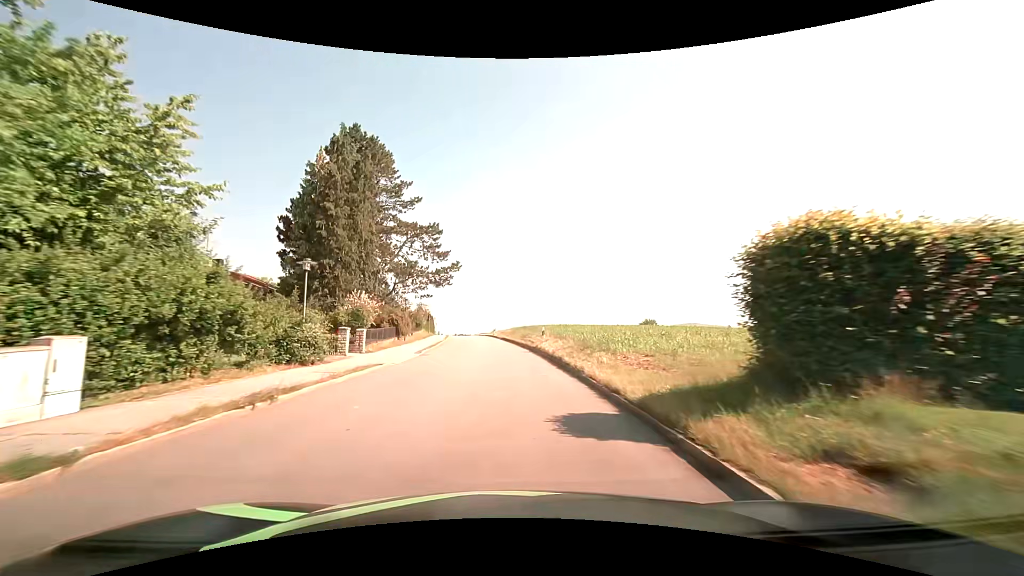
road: tertiary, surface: asphalt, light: Day
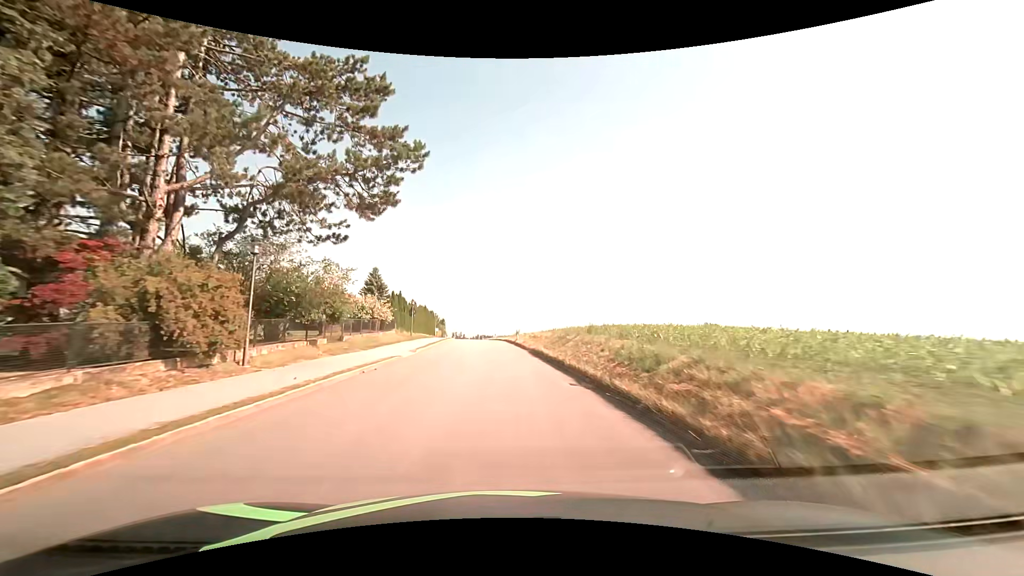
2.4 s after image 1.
(-0.7, +30.3) m; -2°
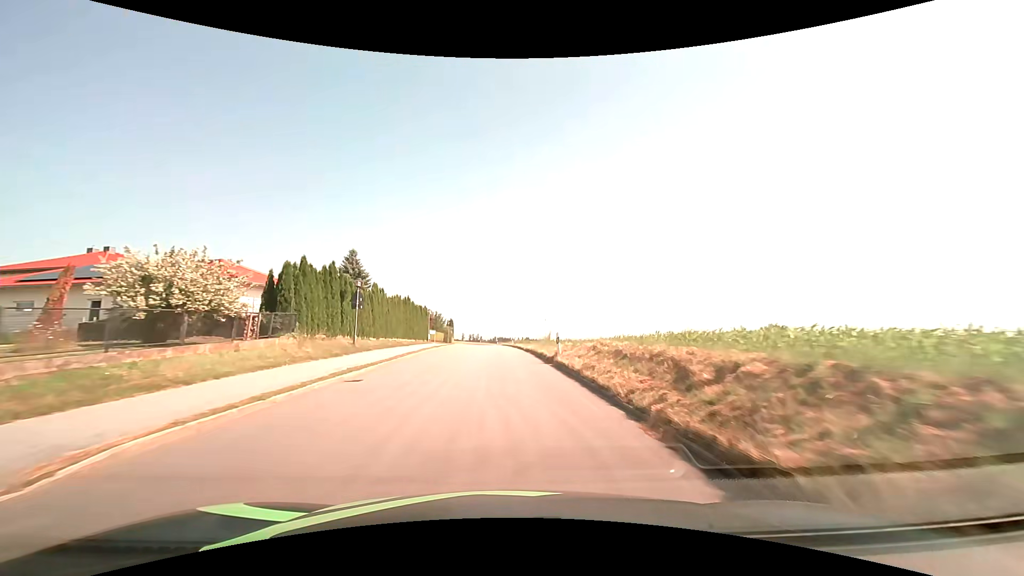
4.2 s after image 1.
(-0.5, +22.8) m; -2°
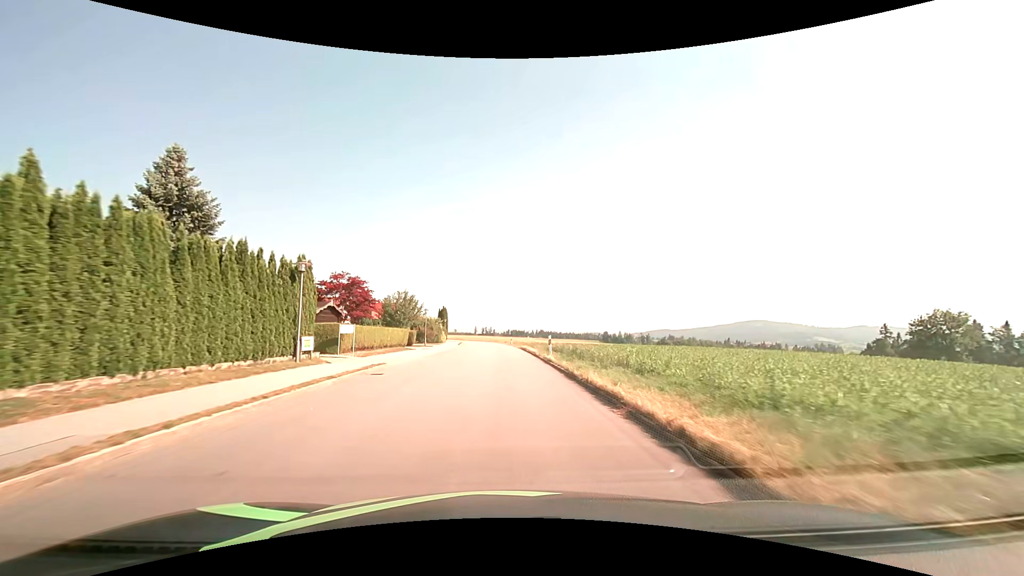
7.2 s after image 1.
(-0.7, +38.1) m; -1°
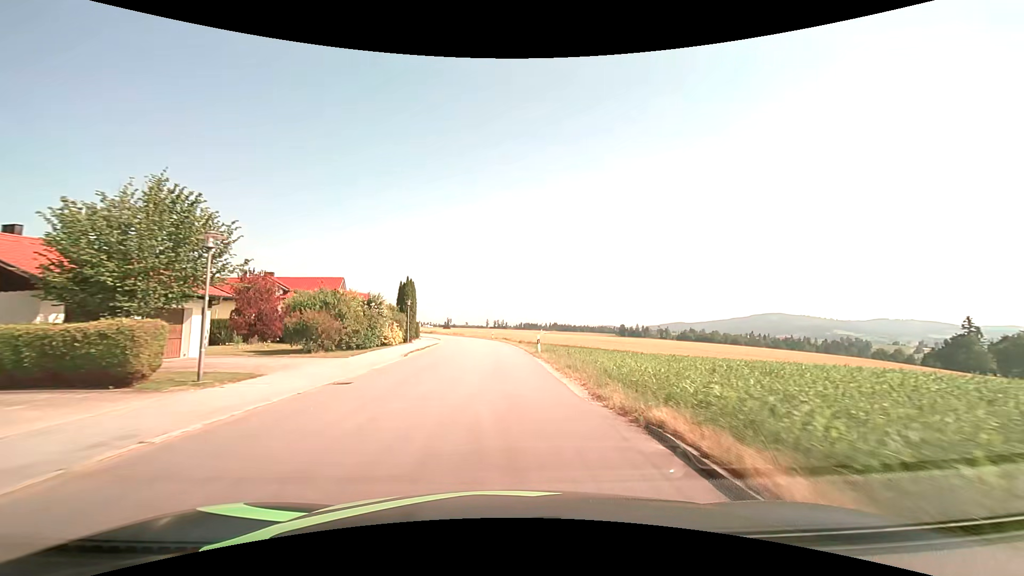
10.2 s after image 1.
(-0.5, +38.6) m; -1°
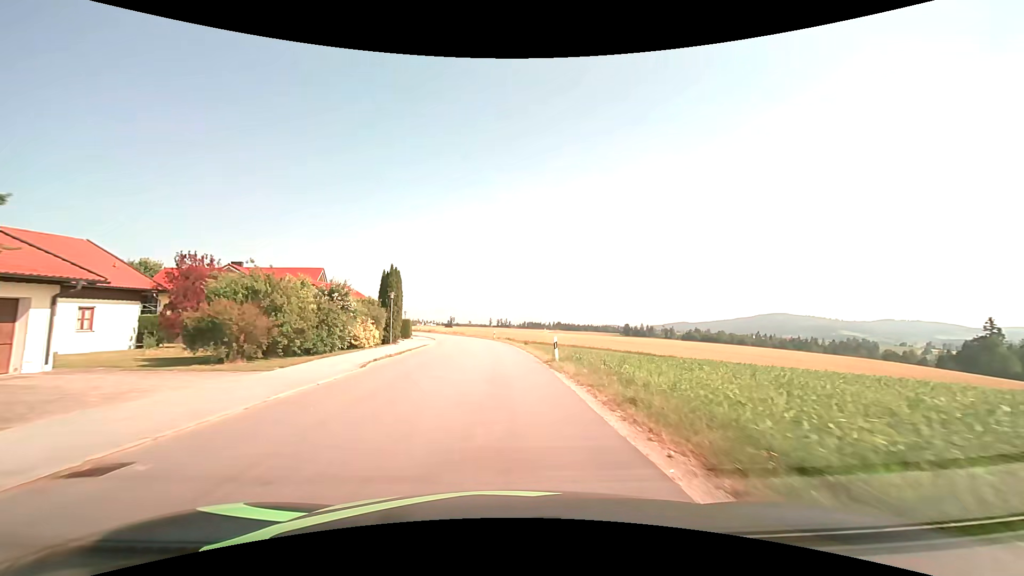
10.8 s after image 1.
(0.0, +7.8) m; 0°
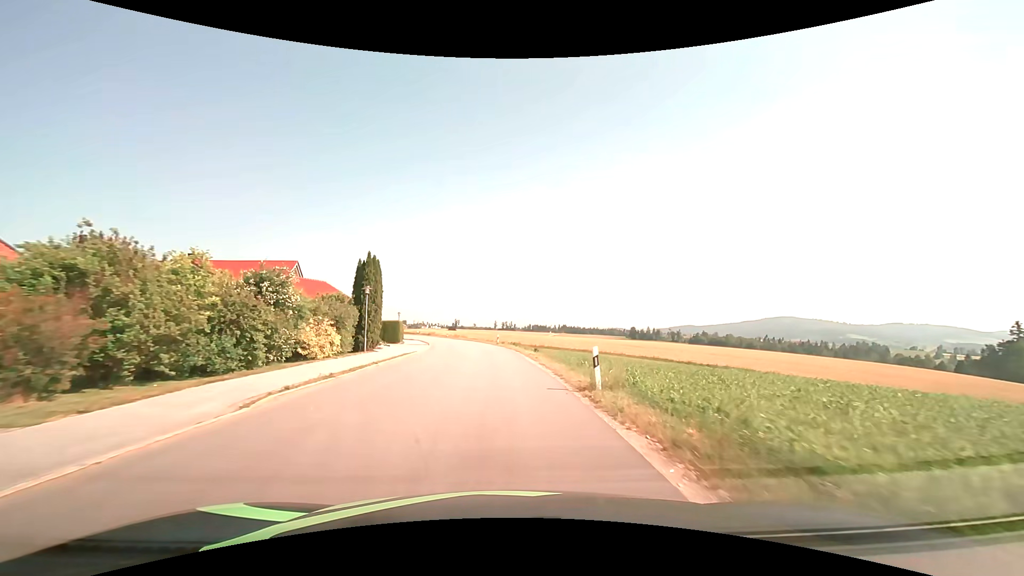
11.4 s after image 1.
(0.0, +7.7) m; -1°
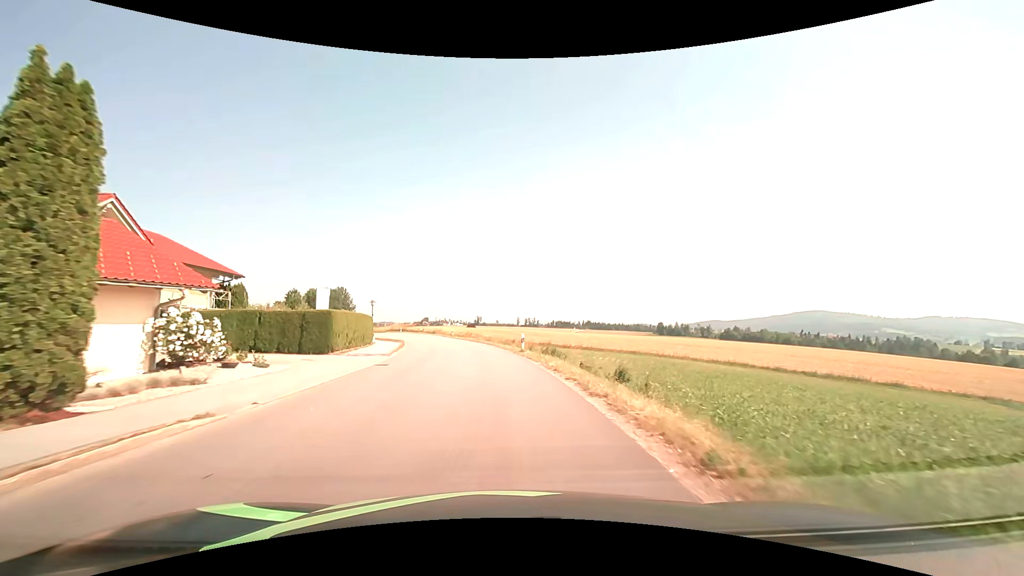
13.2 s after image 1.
(-0.4, +23.1) m; -2°
